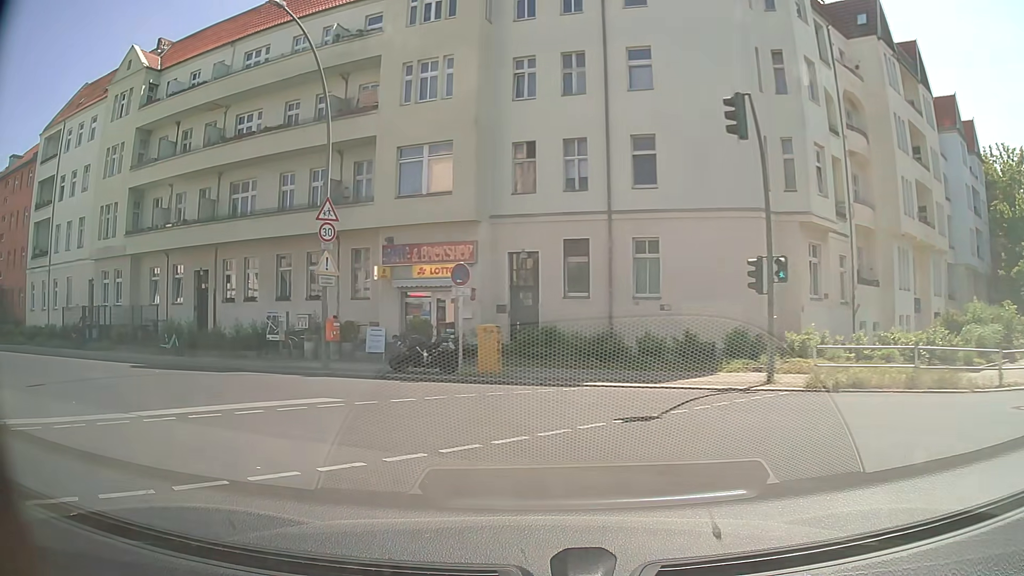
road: secondary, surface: asphalt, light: Day
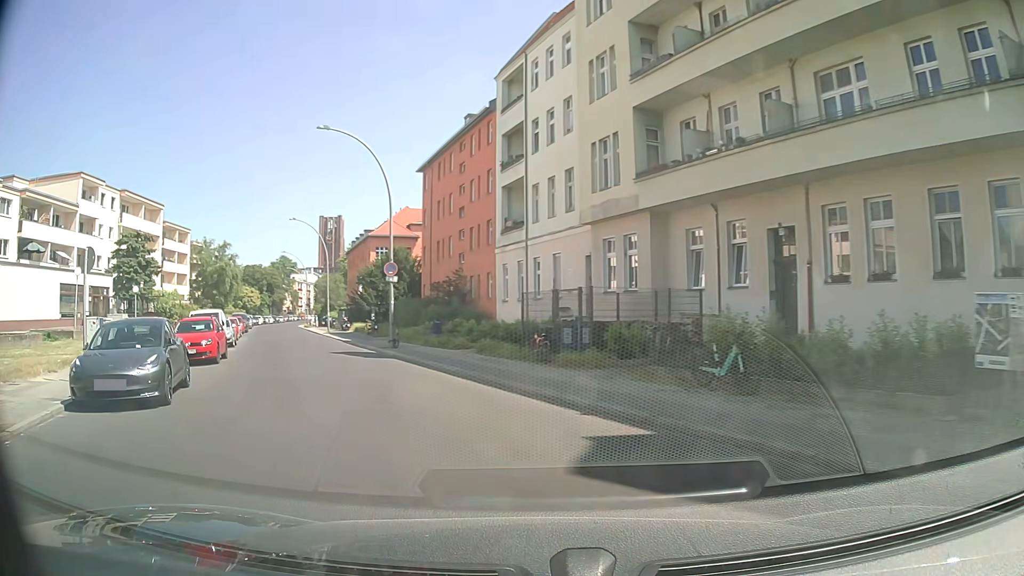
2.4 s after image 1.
(-6.8, +14.3) m; -48°
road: residential
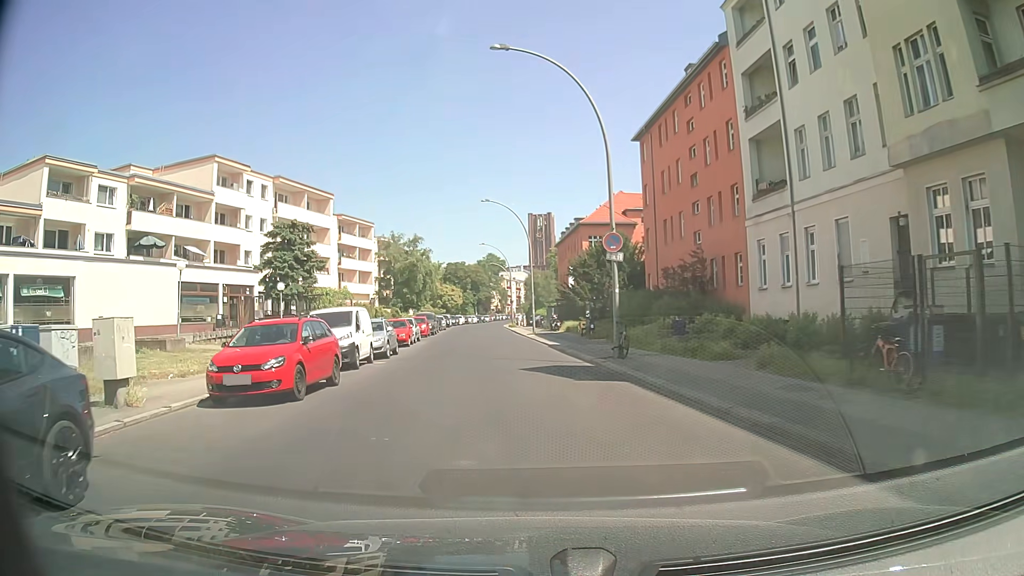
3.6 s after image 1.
(-1.8, +9.7) m; -19°
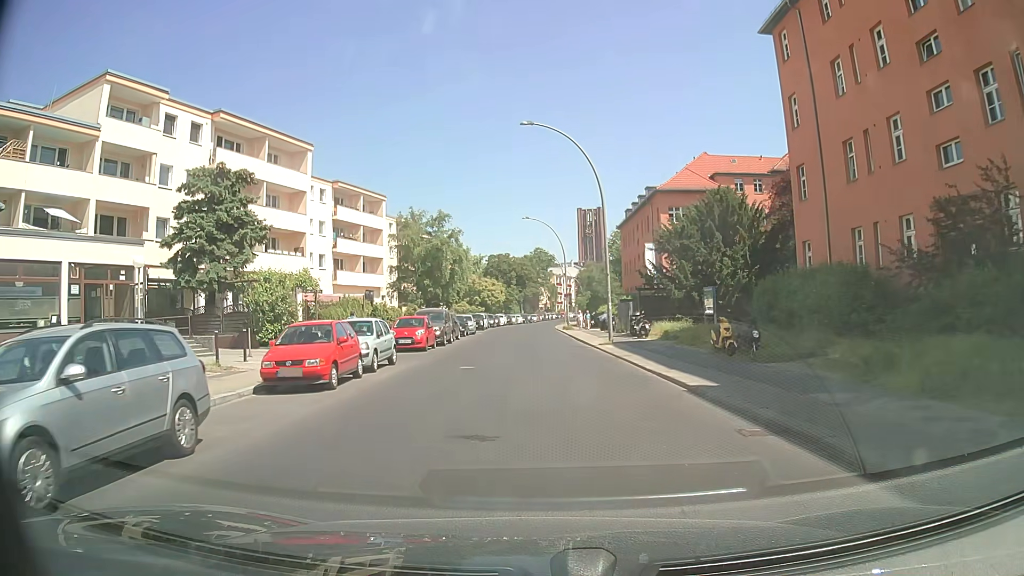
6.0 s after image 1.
(-1.1, +20.5) m; -5°
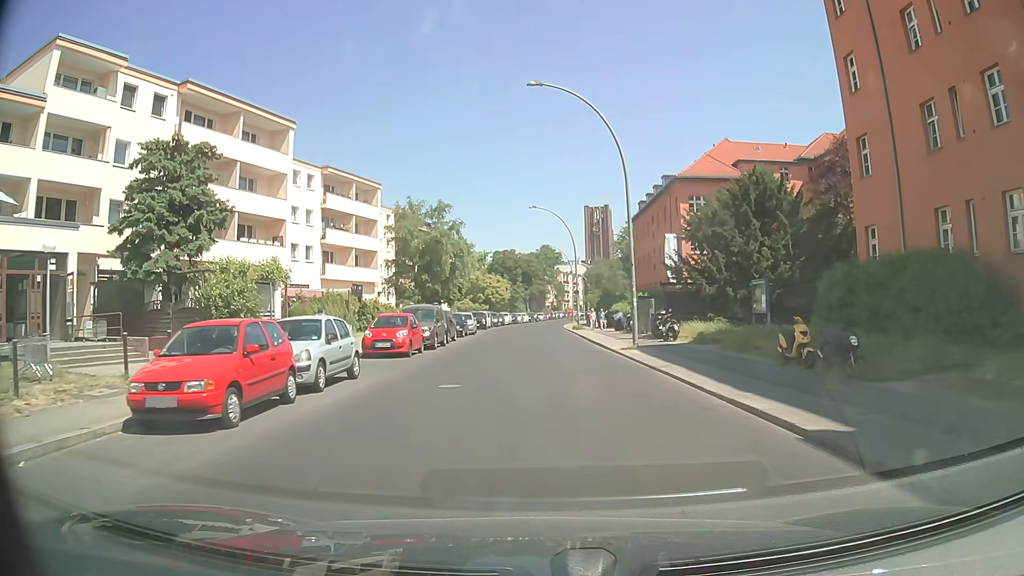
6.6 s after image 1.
(0.0, +5.3) m; +1°
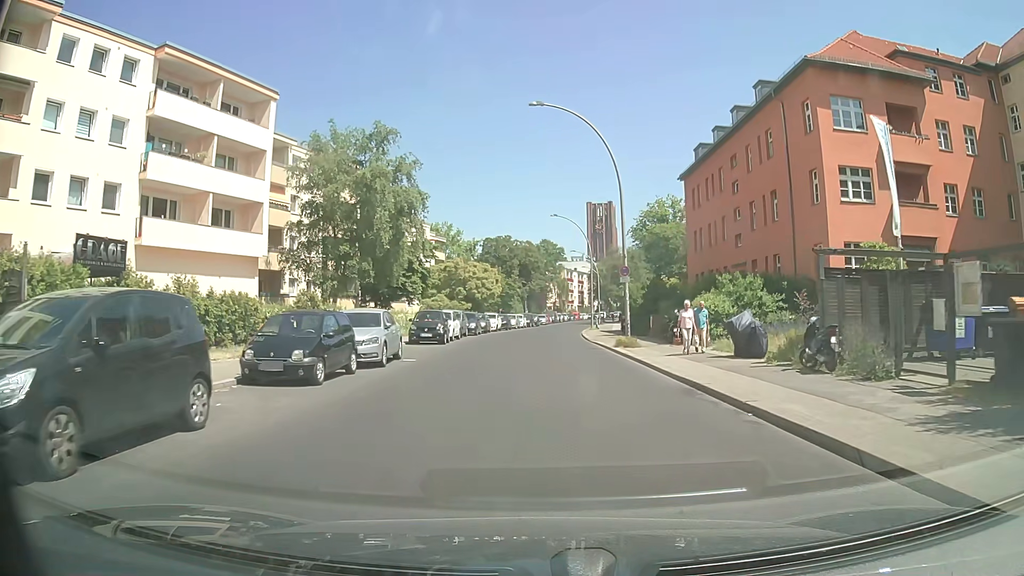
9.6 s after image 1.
(-0.3, +27.7) m; -1°
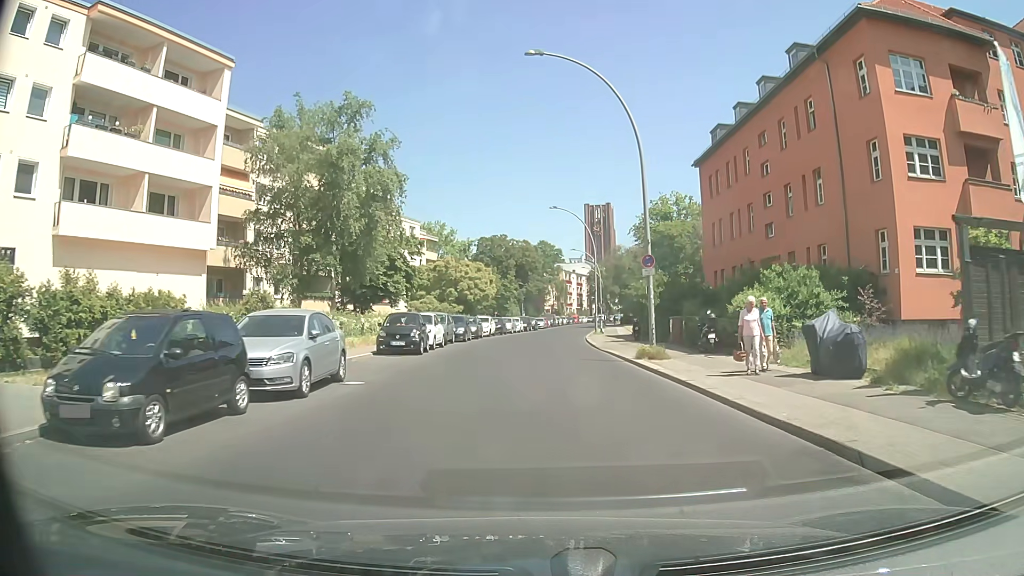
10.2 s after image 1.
(0.0, +6.0) m; 0°
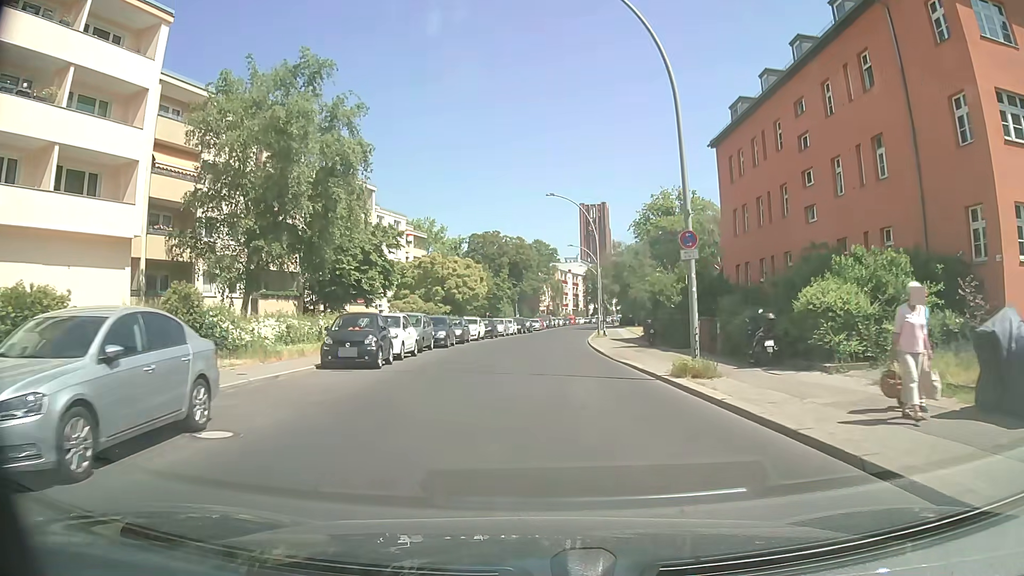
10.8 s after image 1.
(0.0, +6.1) m; 0°
